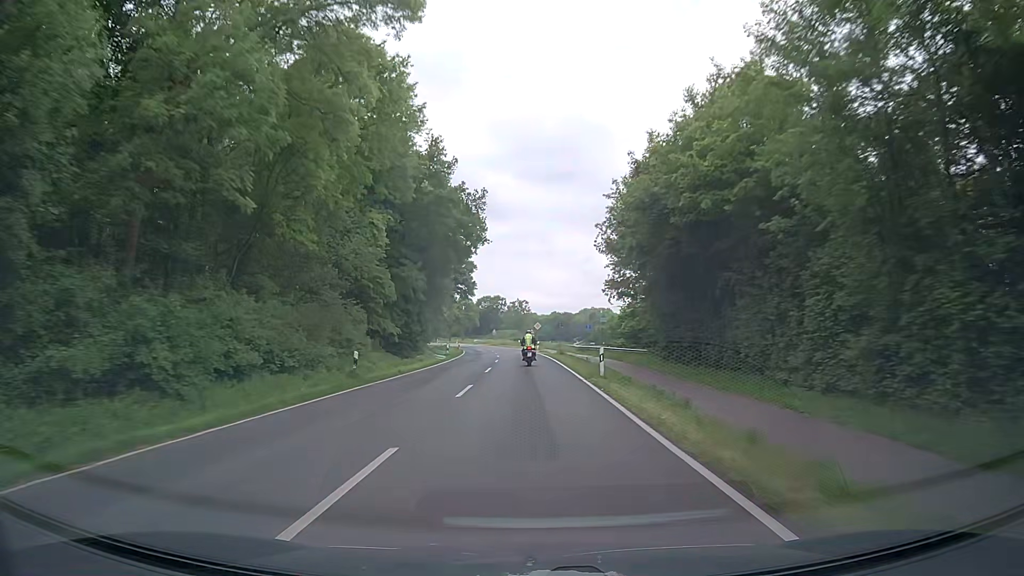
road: secondary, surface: asphalt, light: Day
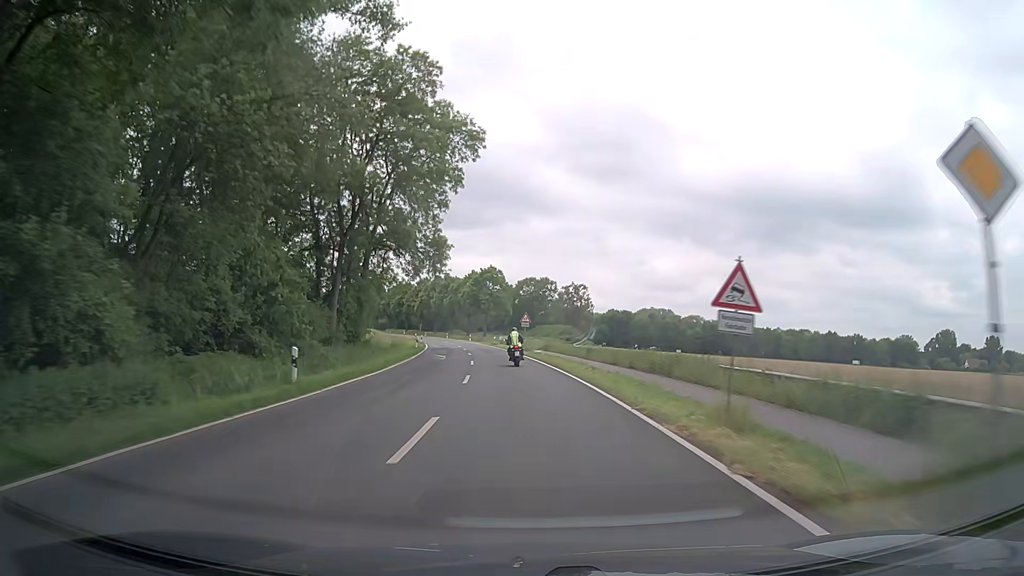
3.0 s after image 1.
(-1.5, +68.5) m; -3°
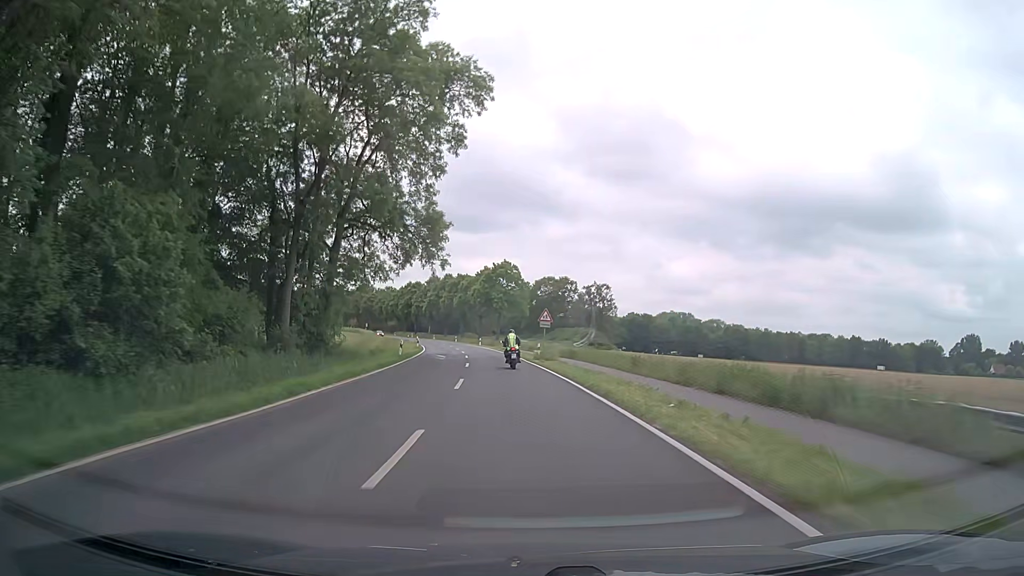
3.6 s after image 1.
(-0.2, +12.9) m; -2°
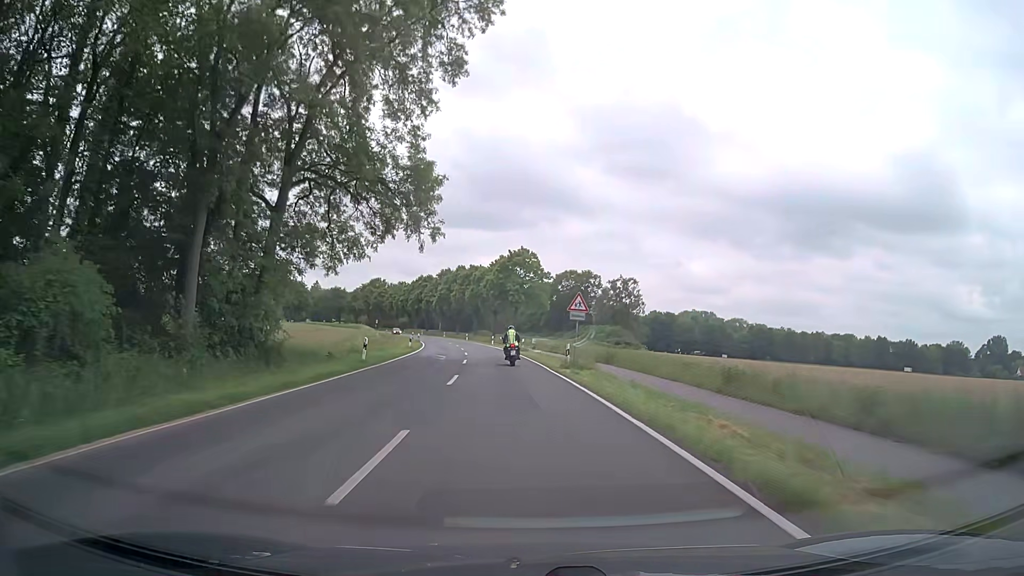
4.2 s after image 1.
(-0.2, +12.7) m; -1°
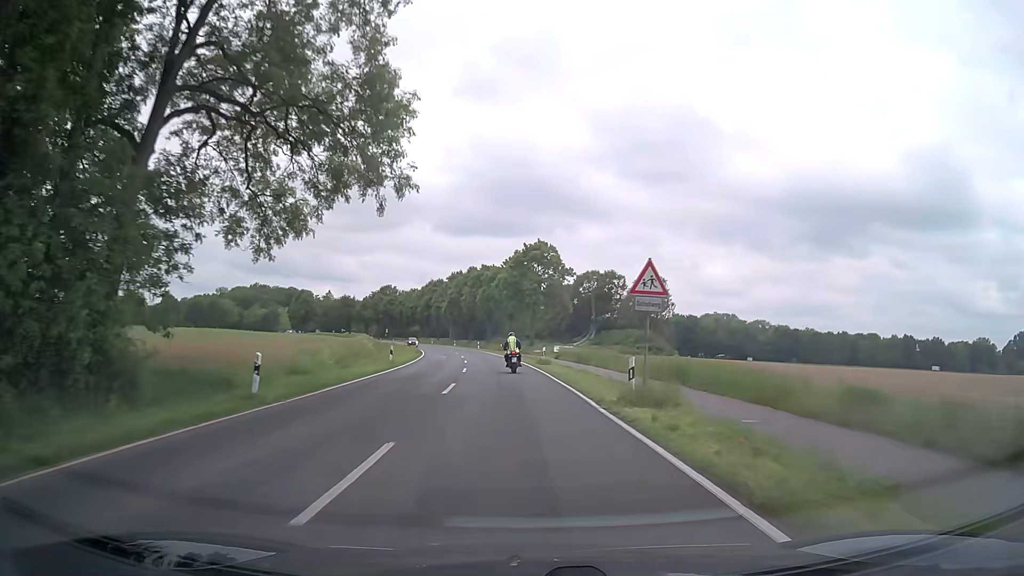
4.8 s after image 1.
(-0.2, +12.6) m; -1°
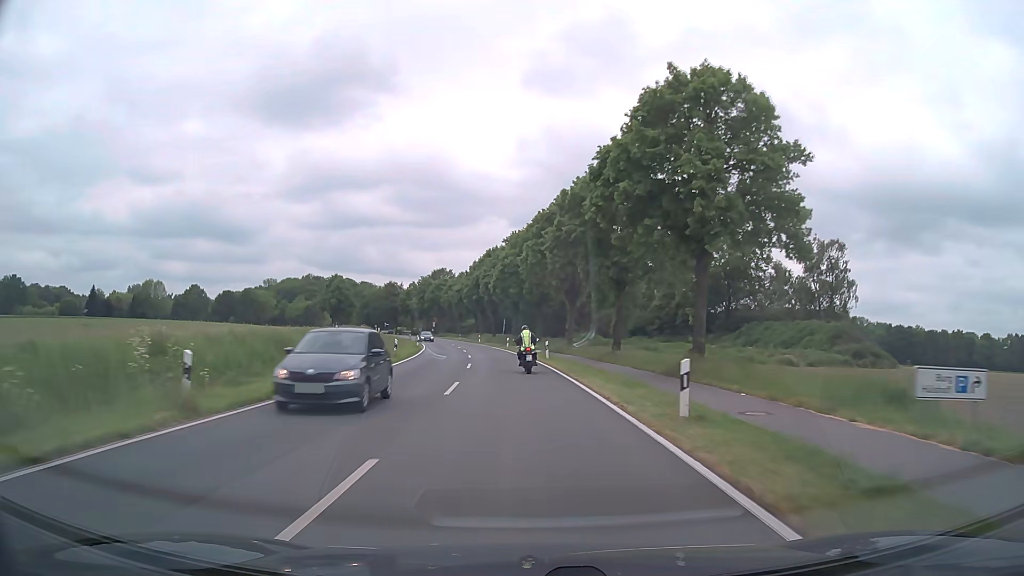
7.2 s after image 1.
(-3.3, +49.8) m; -7°
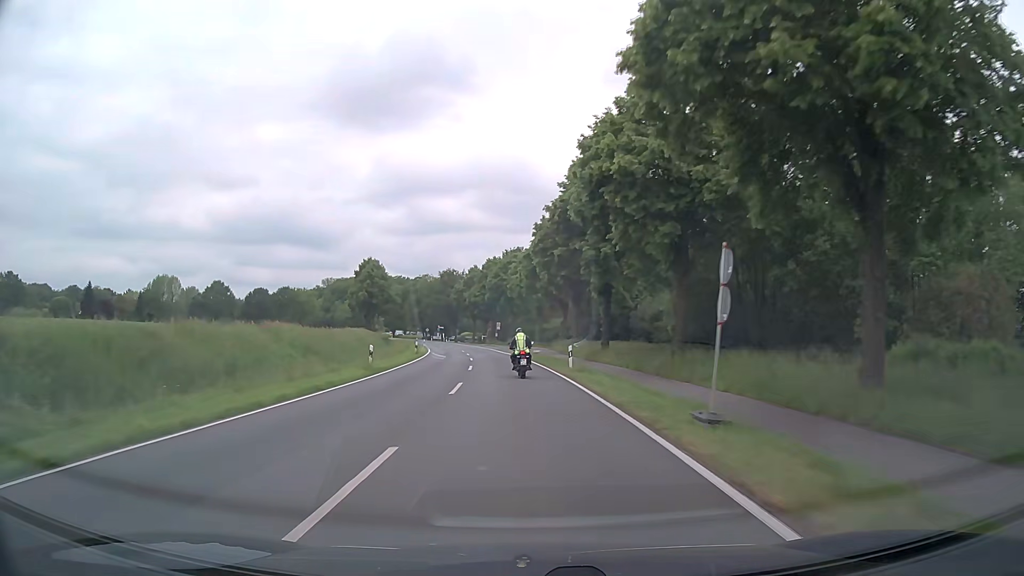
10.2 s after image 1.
(-4.3, +59.1) m; -8°
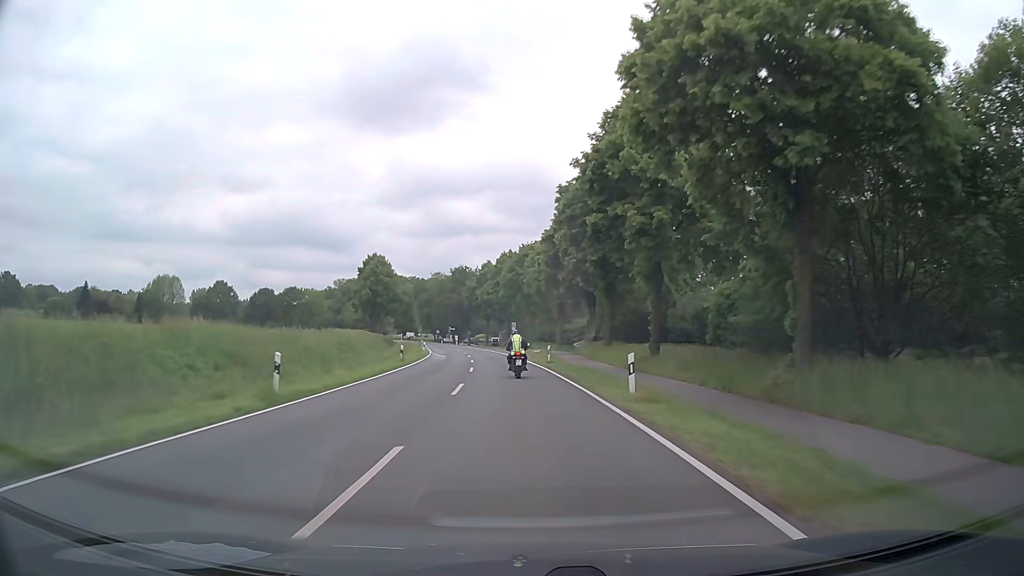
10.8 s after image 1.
(-0.1, +11.9) m; -1°
(0, +10) (0, +20) (-1, +30) (-2, +40) (-2, +50) (-3, +60) (-5, +70) (-6, +80) (-8, +90) (-10, +99) m
